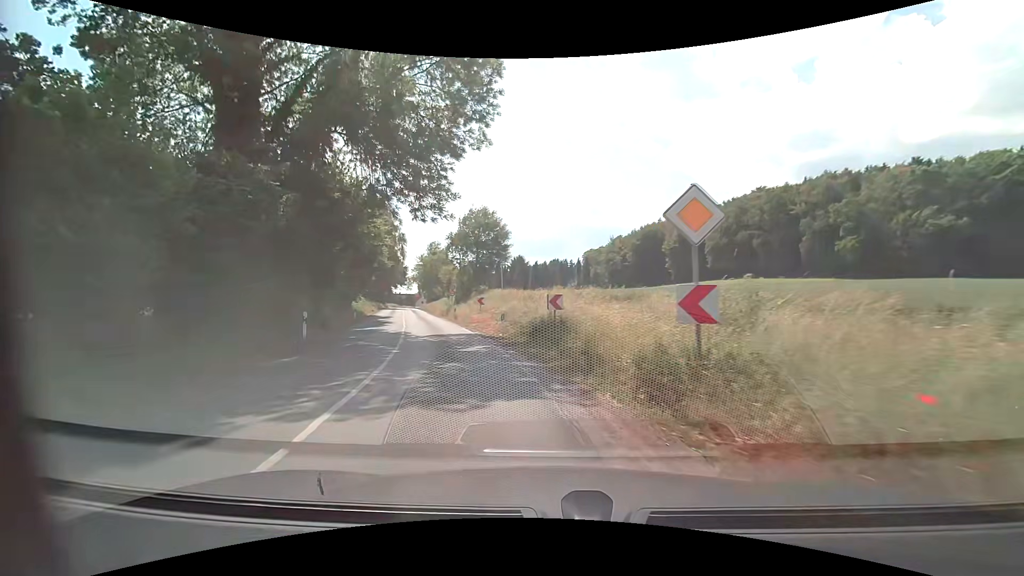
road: secondary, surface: asphalt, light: Day
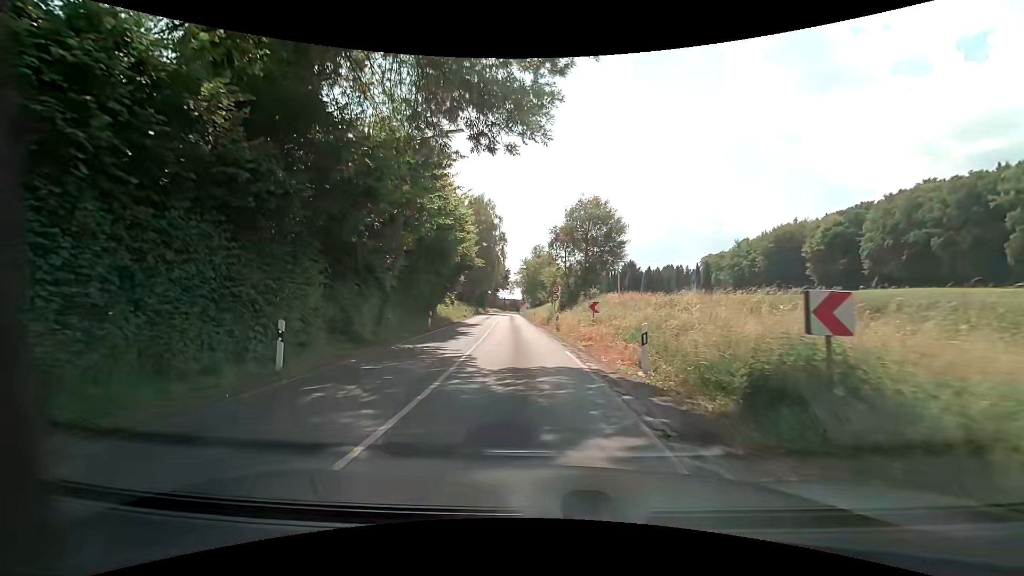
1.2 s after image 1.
(-1.2, +9.8) m; -13°
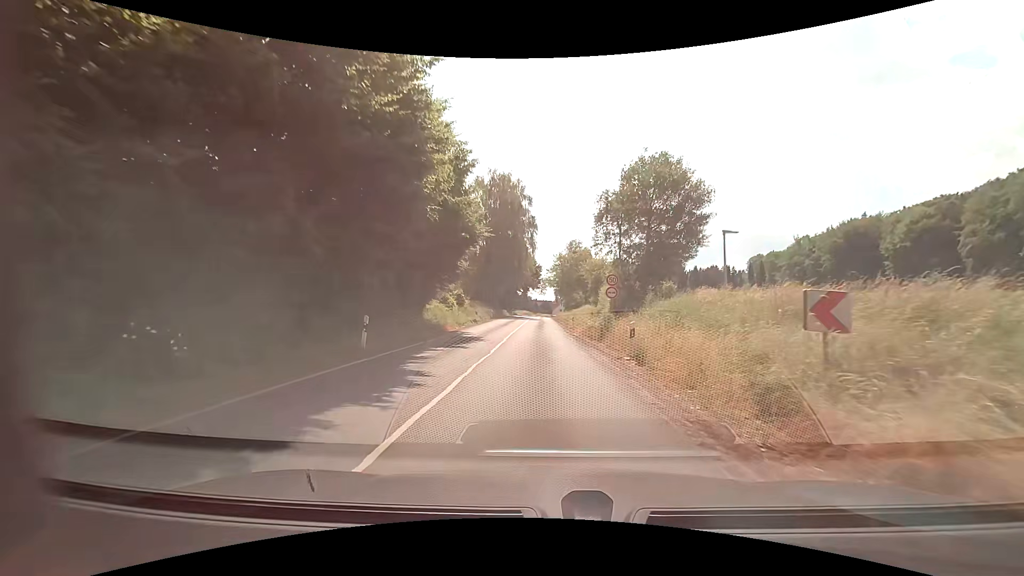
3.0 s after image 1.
(-0.5, +16.2) m; -3°
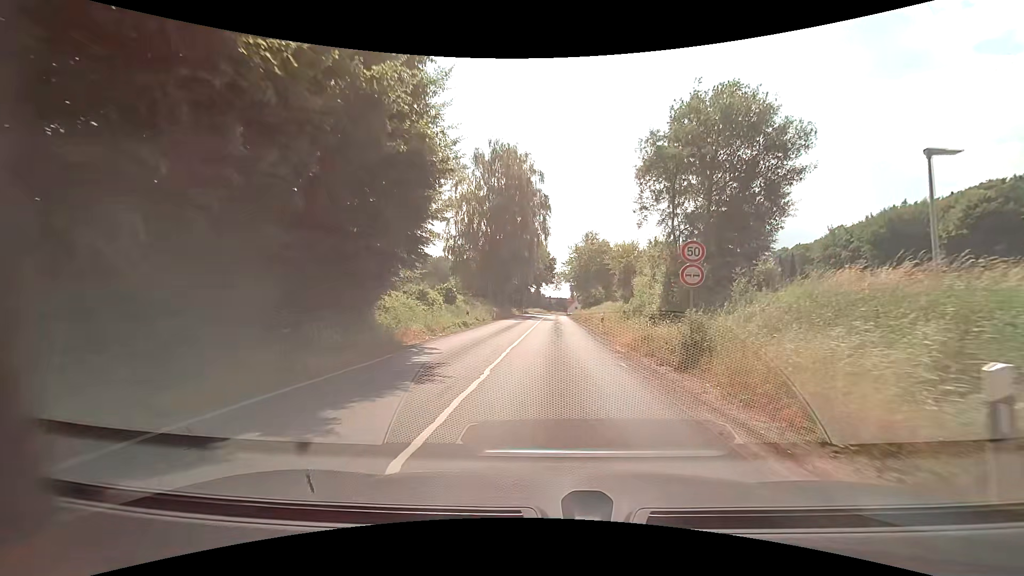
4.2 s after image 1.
(-0.3, +11.0) m; -2°
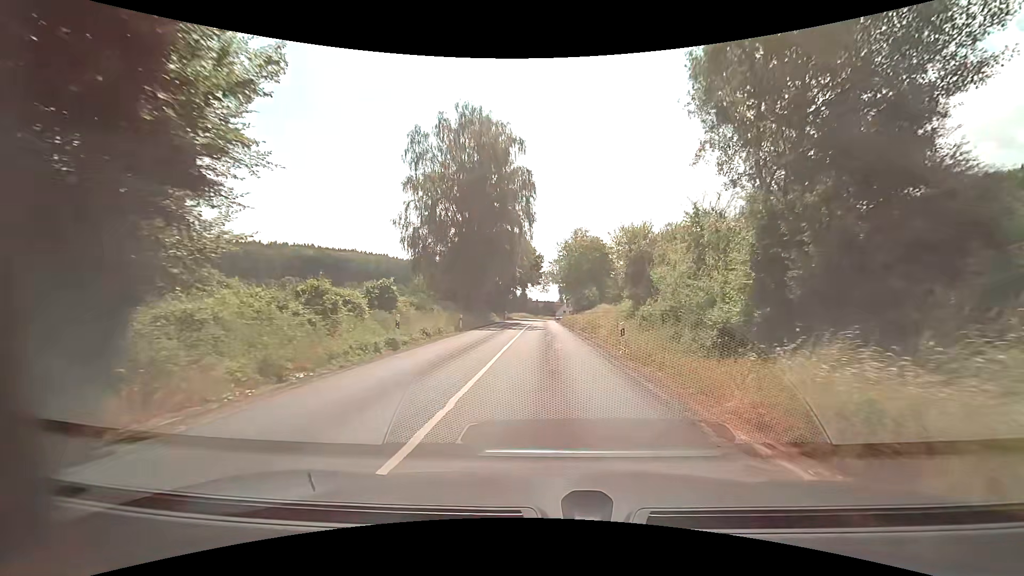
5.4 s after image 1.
(+0.1, +11.6) m; +2°
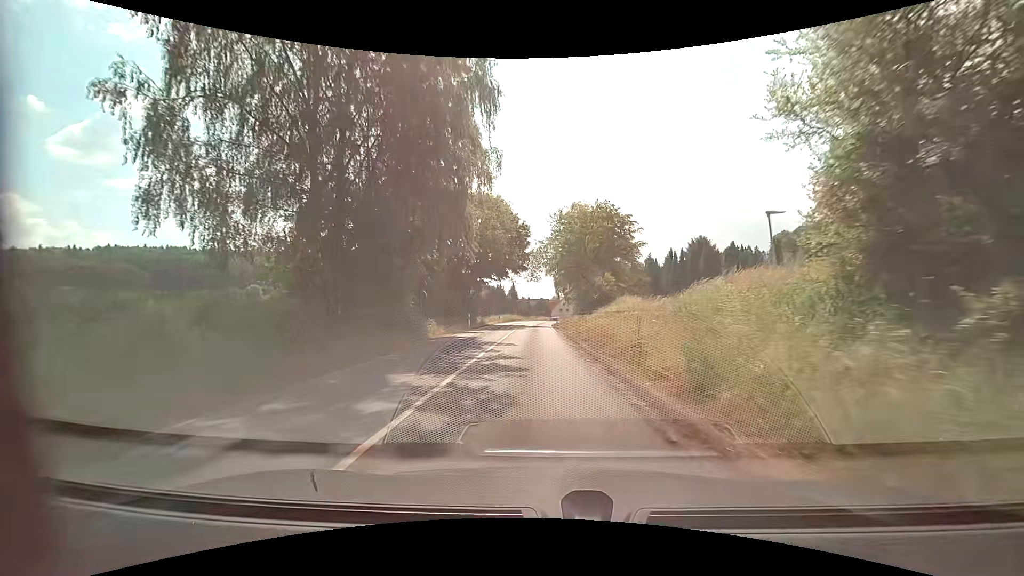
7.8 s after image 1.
(+0.1, +27.7) m; 0°
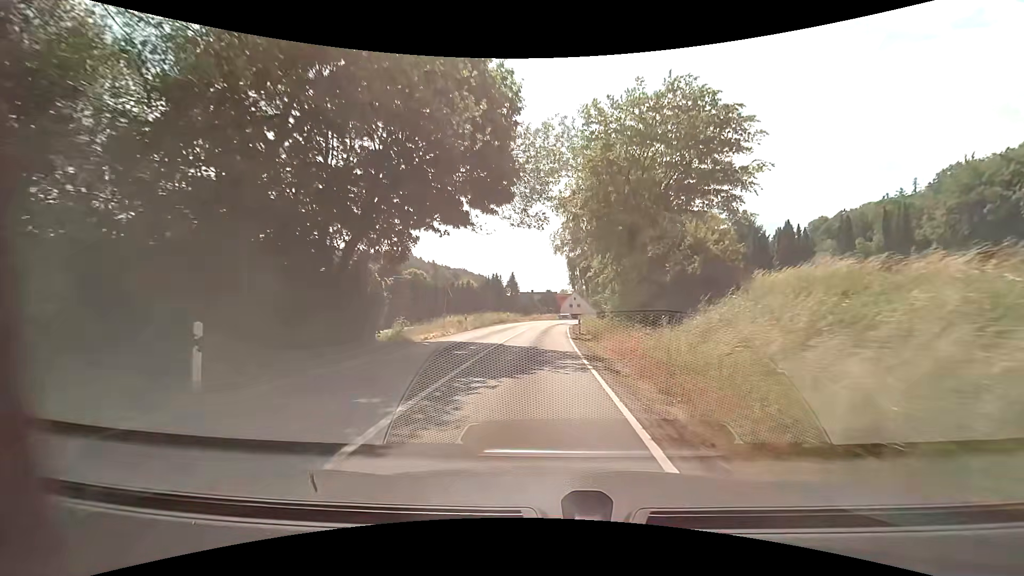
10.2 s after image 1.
(-0.3, +32.1) m; -1°
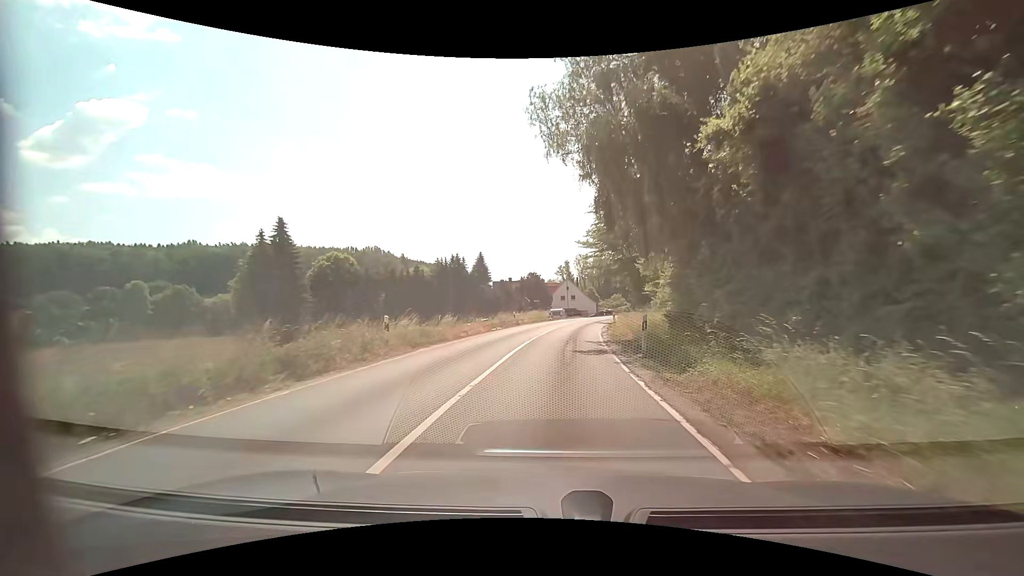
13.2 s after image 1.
(+0.4, +39.4) m; +2°
(0, +10) (+1, +20) (+2, +30) (+3, +40) (+5, +50) (+6, +60) (+9, +69) (+11, +79) (+14, +89) (+17, +98) m
